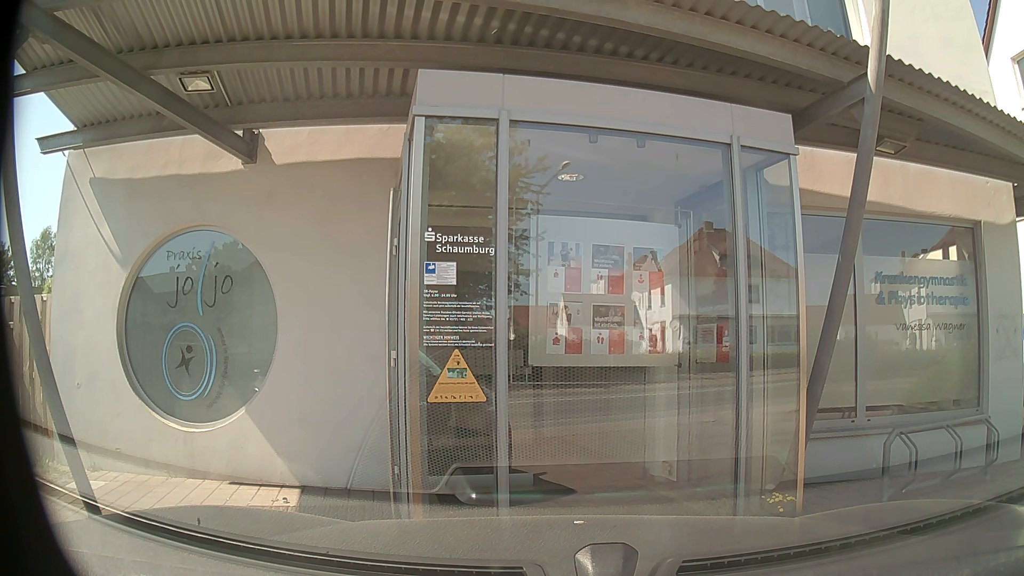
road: secondary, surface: asphalt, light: Day
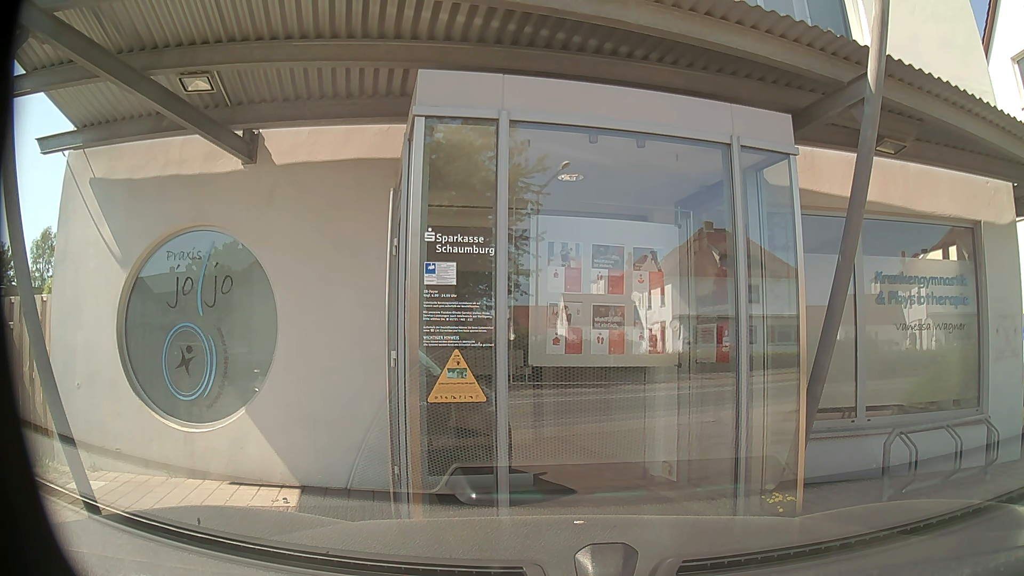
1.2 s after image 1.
(0.0, 0.0) m; 0°
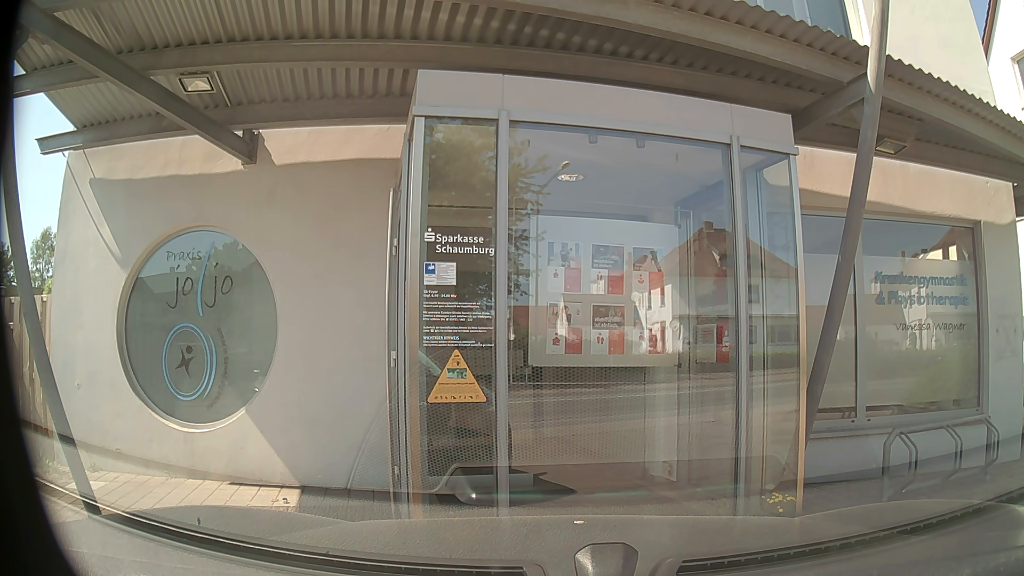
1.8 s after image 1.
(0.0, 0.0) m; 0°
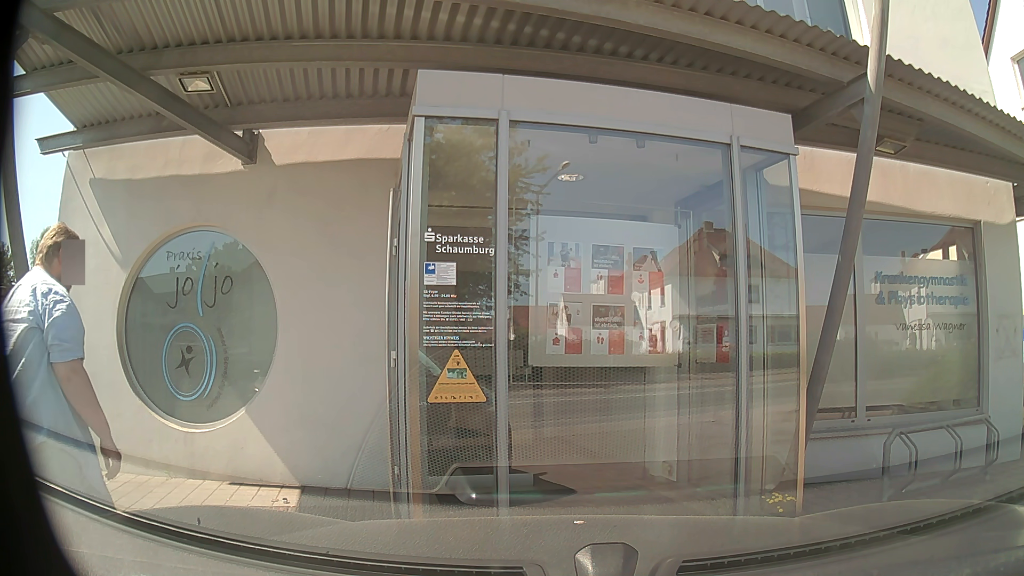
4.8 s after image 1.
(0.0, 0.0) m; 0°
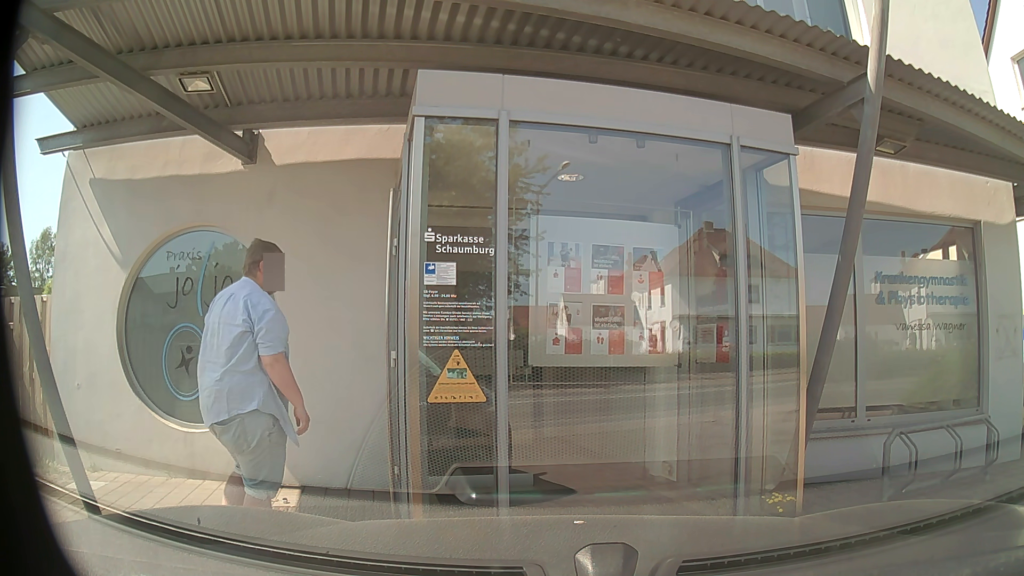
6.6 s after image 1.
(0.0, 0.0) m; 0°
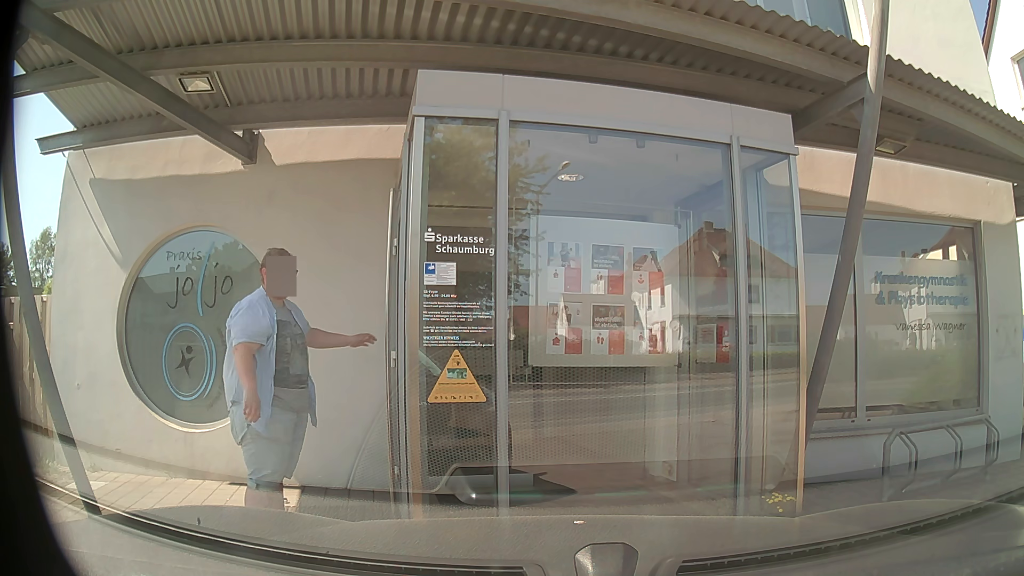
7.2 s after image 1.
(0.0, 0.0) m; 0°
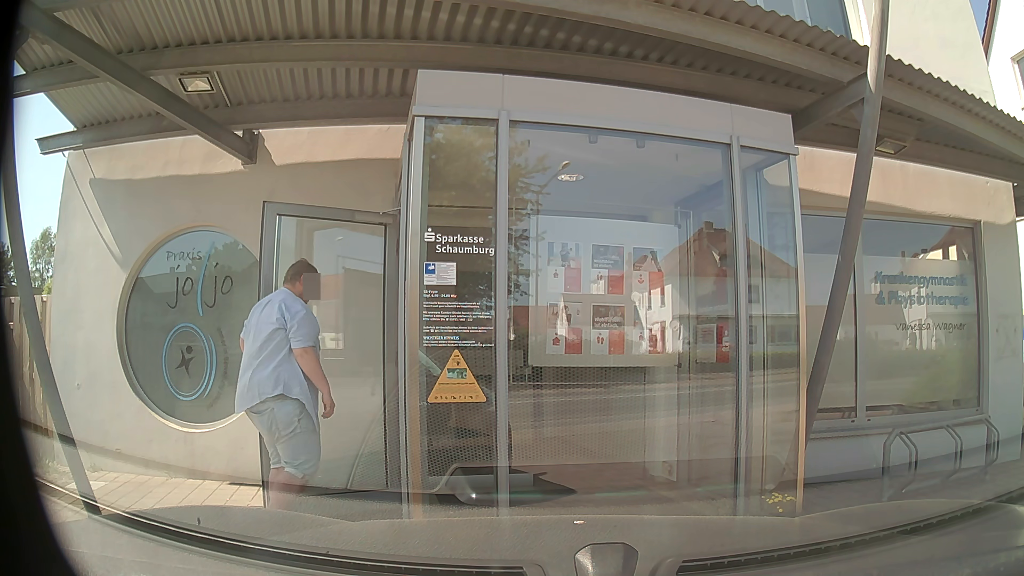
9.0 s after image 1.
(0.0, 0.0) m; 0°
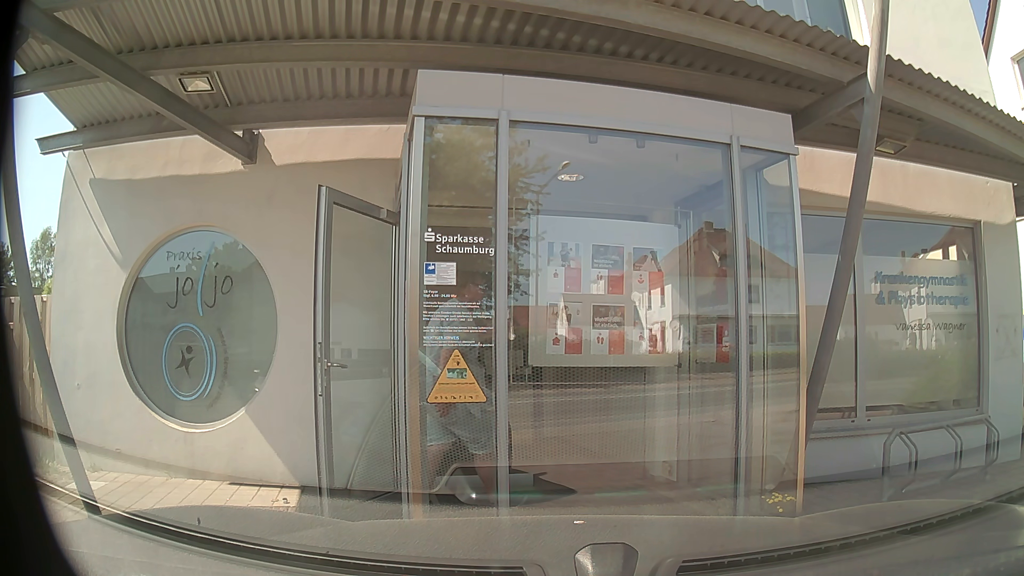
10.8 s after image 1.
(0.0, 0.0) m; 0°
